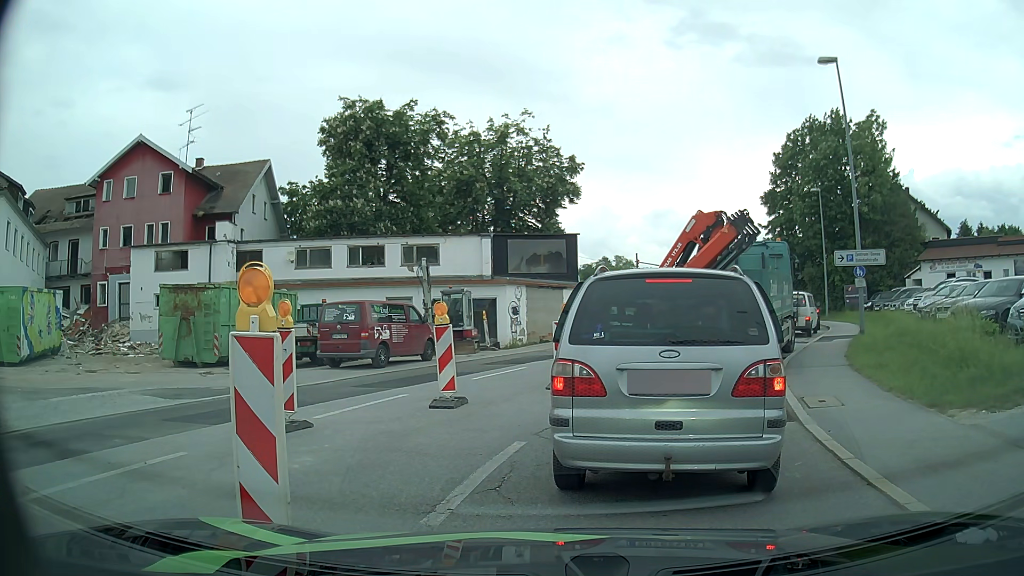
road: tertiary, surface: asphalt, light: Day
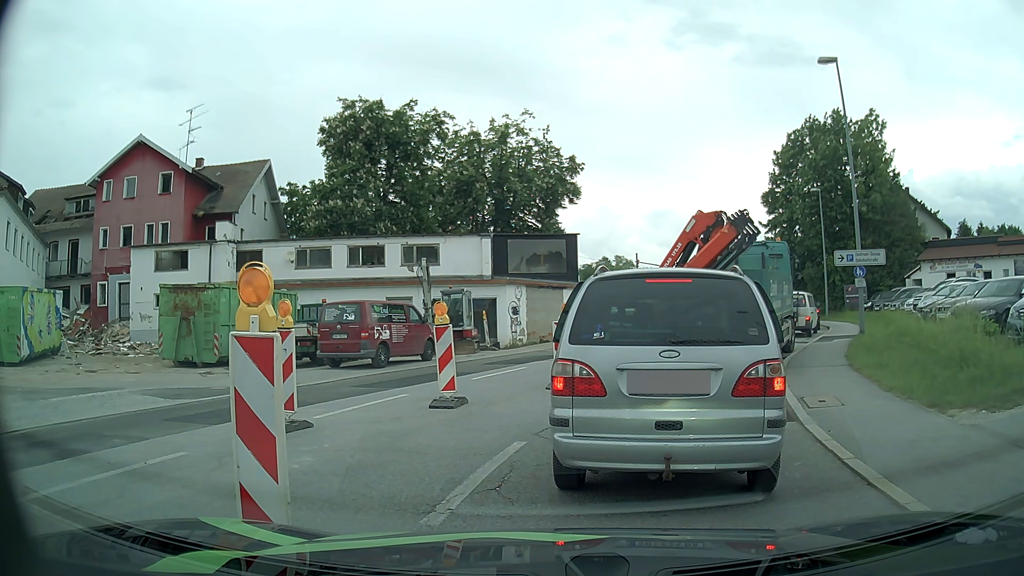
(0.0, 0.0) m; 0°
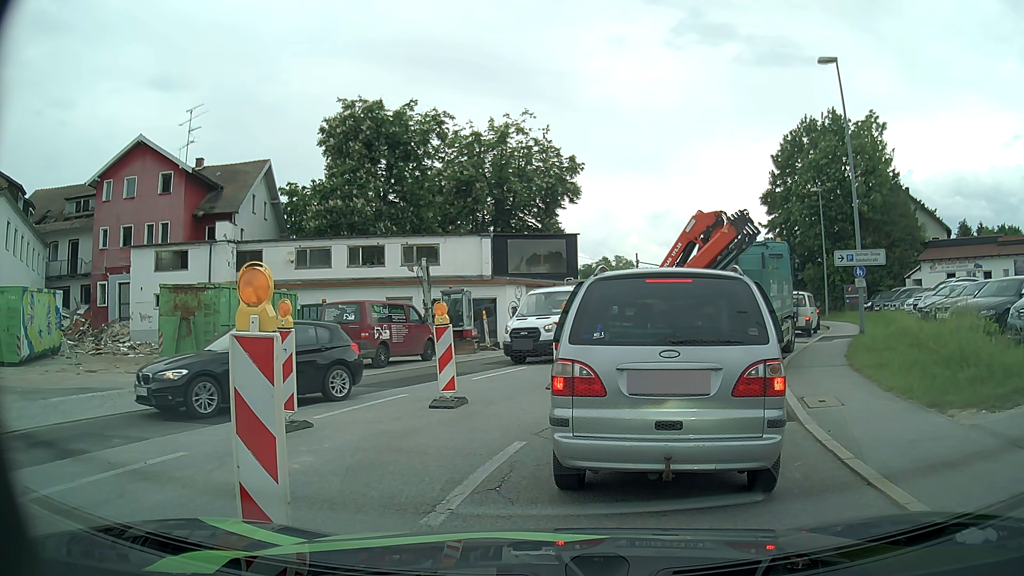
(0.0, 0.0) m; 0°
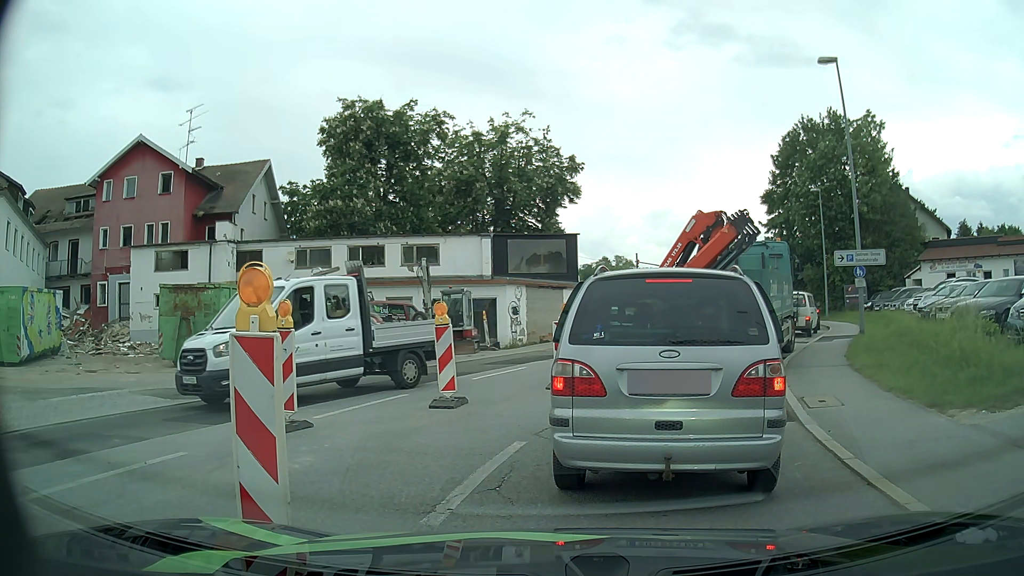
(0.0, 0.0) m; 0°
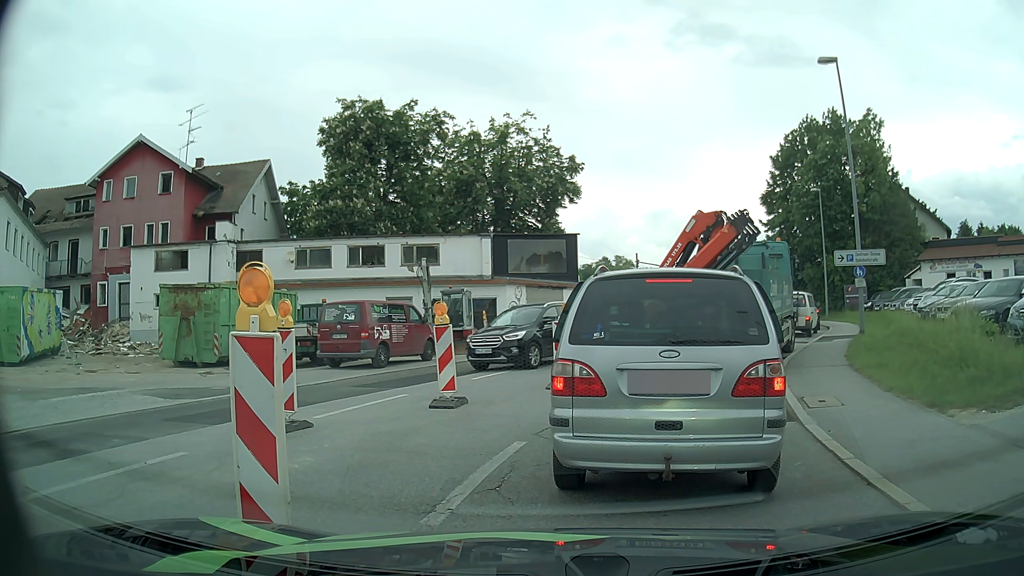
(0.0, 0.0) m; 0°
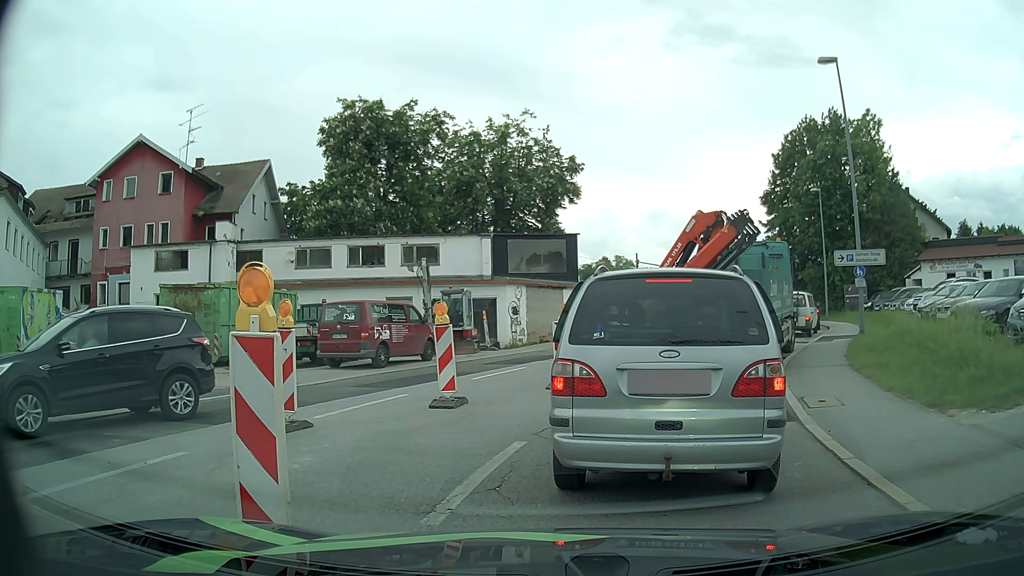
(0.0, 0.0) m; 0°
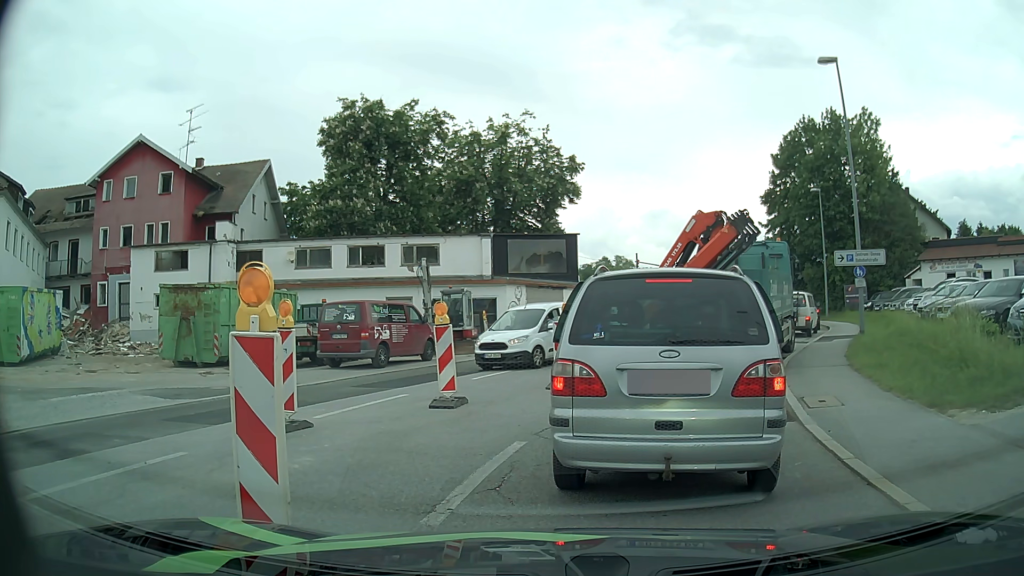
(0.0, 0.0) m; 0°
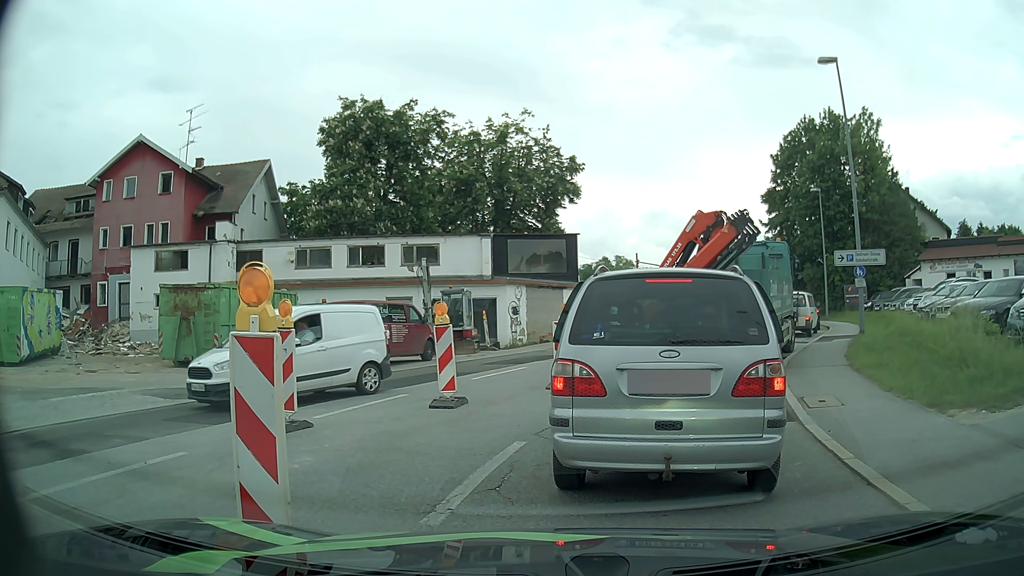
(0.0, 0.0) m; 0°
